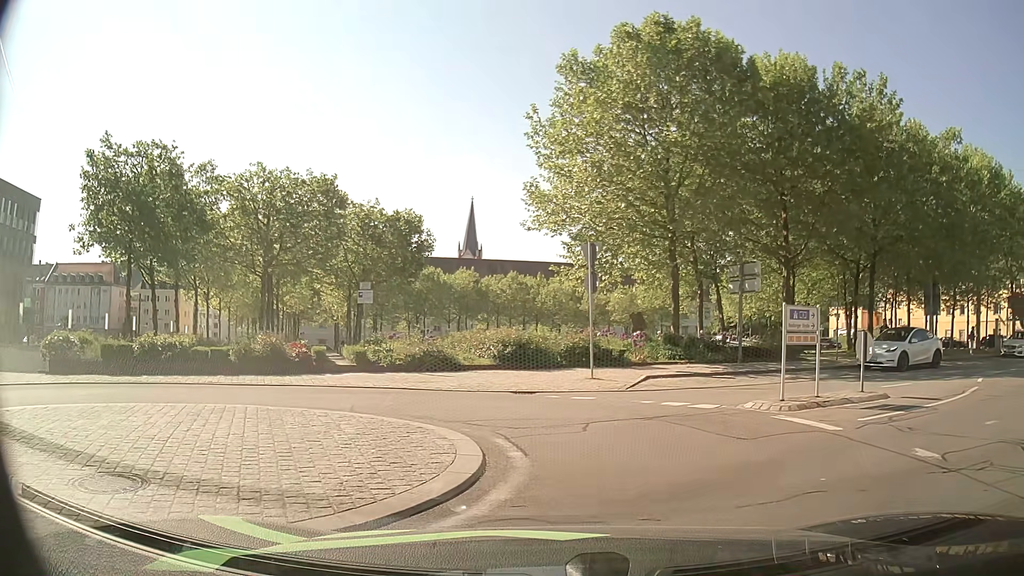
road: residential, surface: asphalt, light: Day
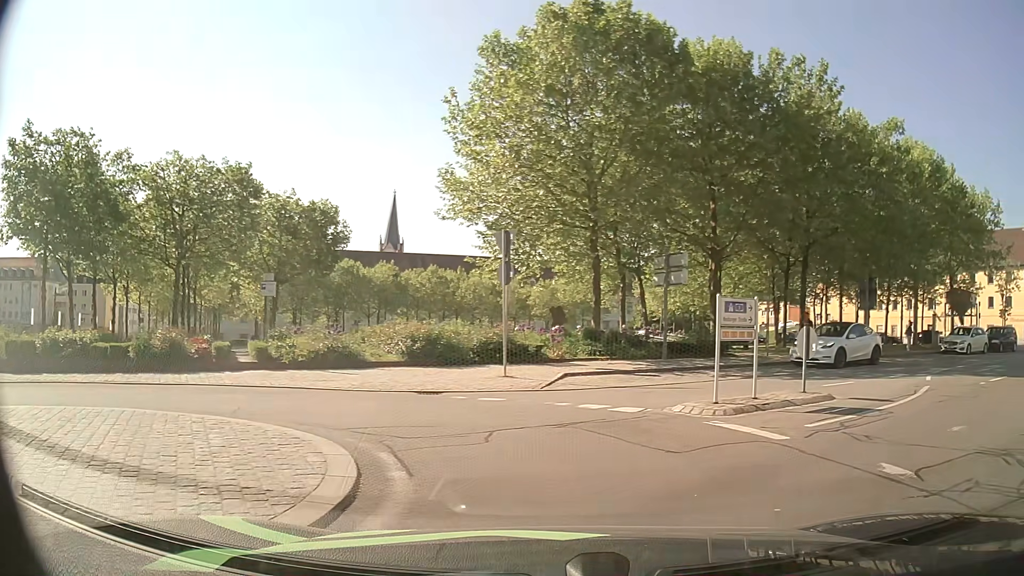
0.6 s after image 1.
(0.0, +1.4) m; +7°
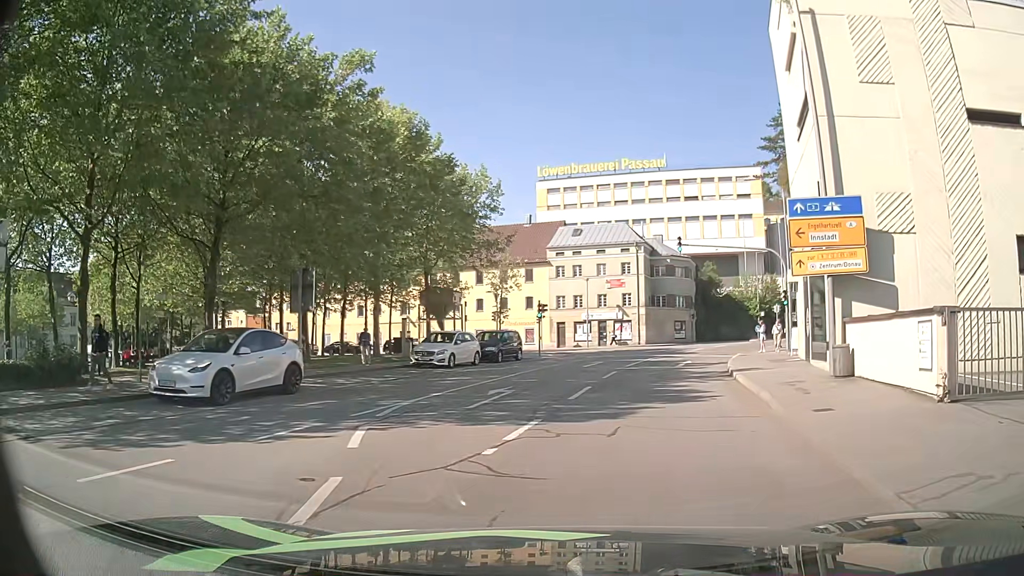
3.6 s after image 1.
(+4.5, +8.8) m; +43°
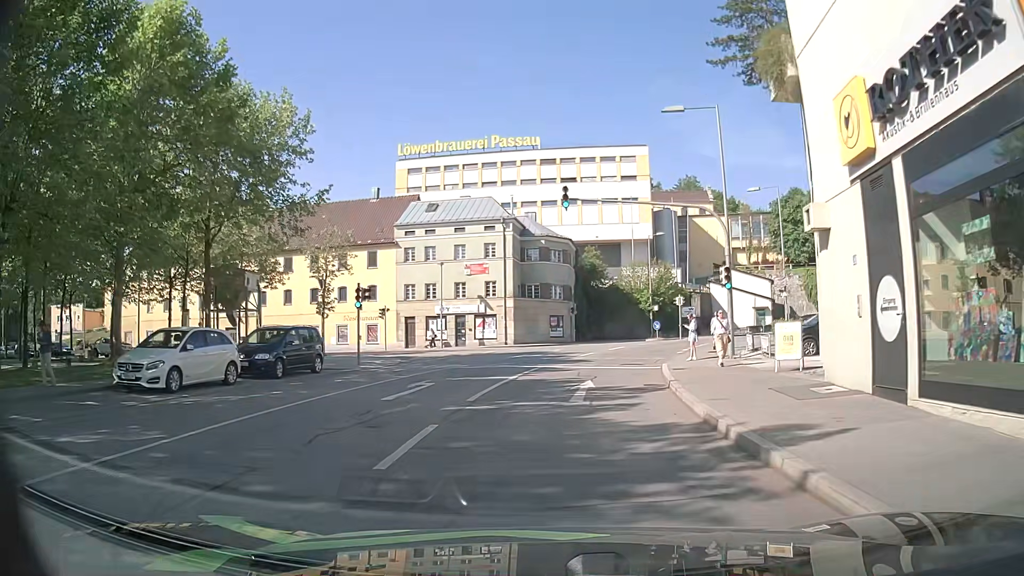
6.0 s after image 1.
(+1.7, +13.1) m; +11°
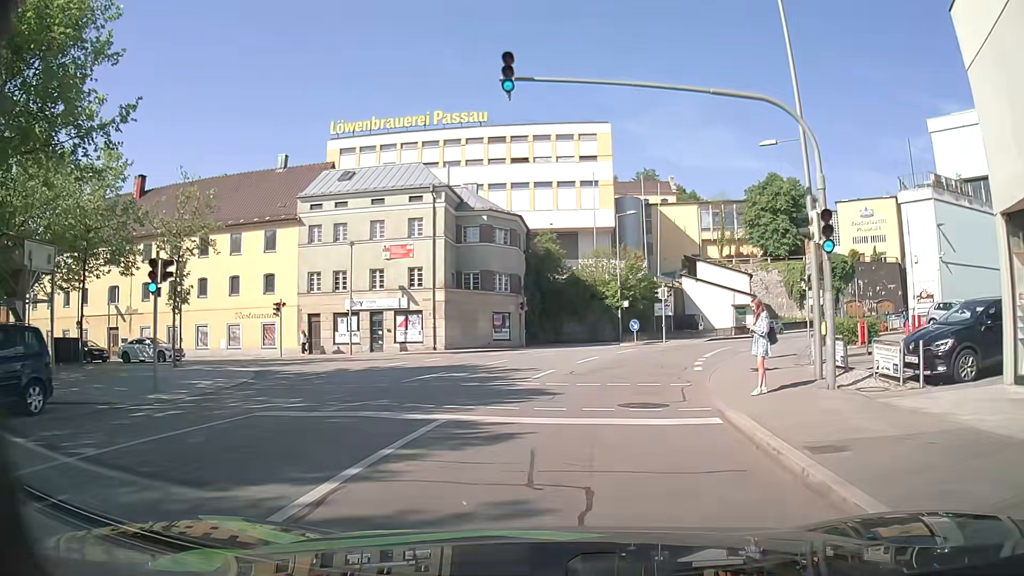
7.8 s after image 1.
(+0.4, +12.7) m; +4°
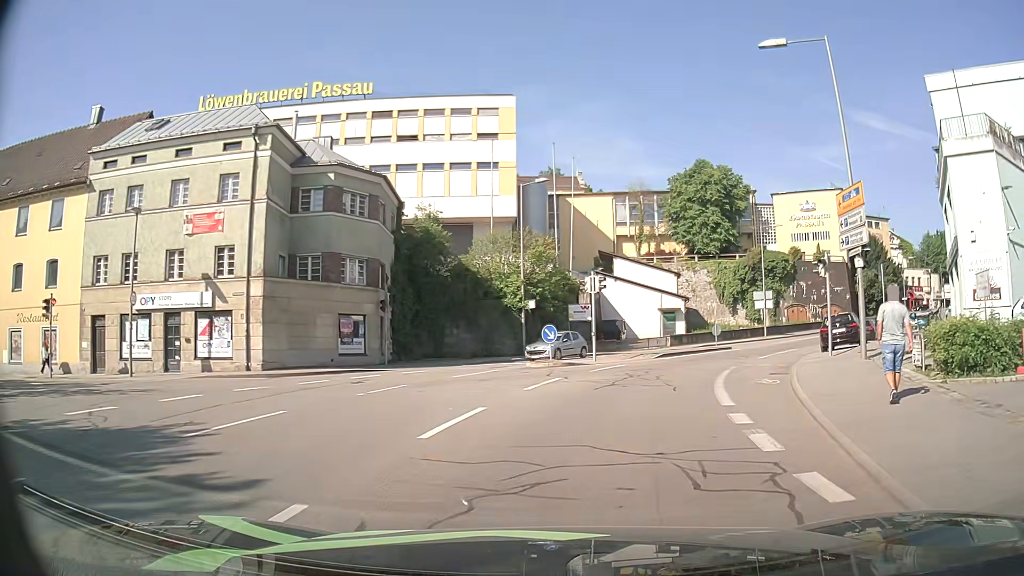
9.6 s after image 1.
(+1.0, +14.2) m; +9°
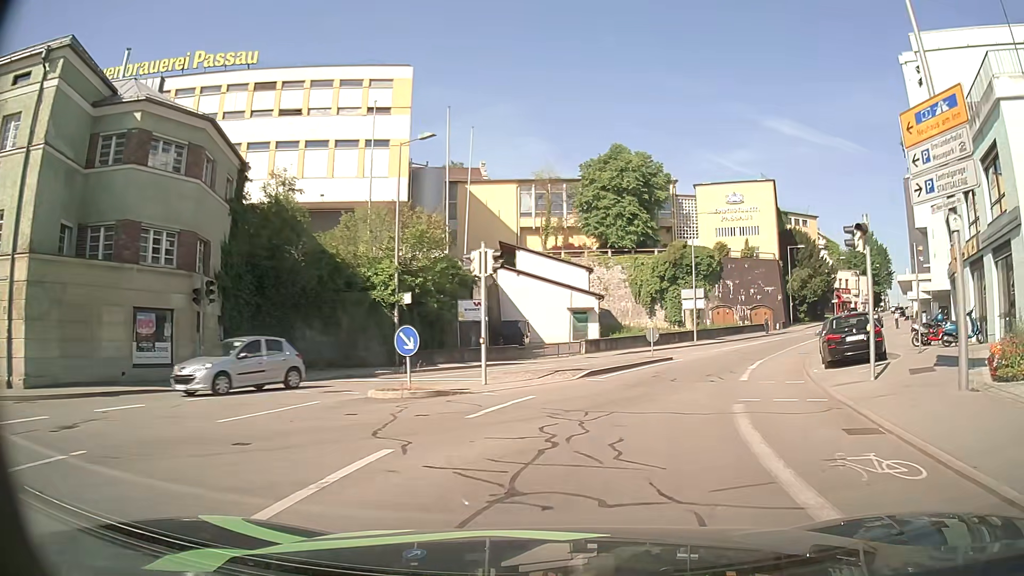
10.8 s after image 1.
(+0.7, +9.4) m; +8°
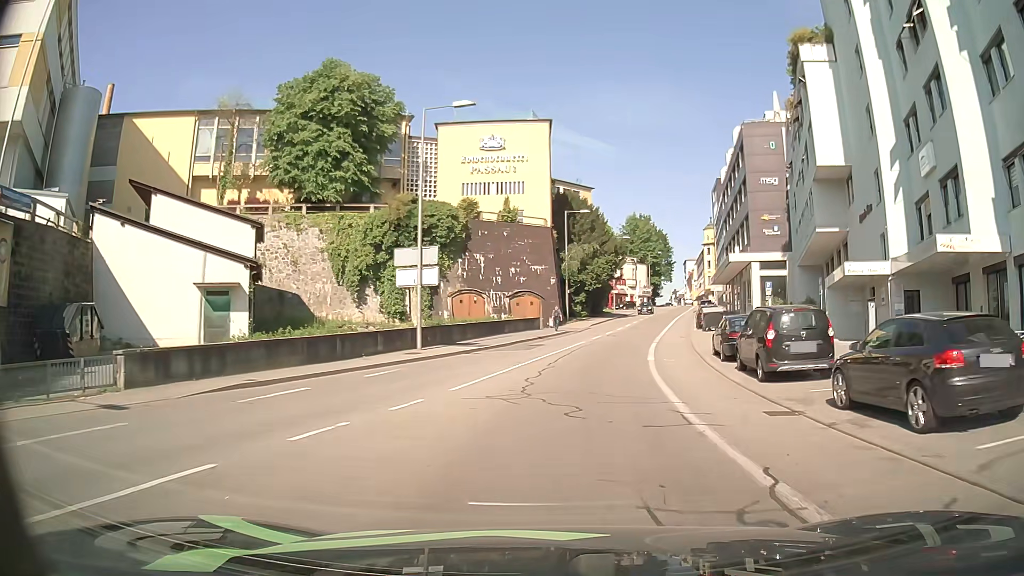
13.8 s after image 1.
(+5.5, +25.6) m; +22°
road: tertiary
(0, +10) (+1, +20) (+3, +30) (+4, +40) (+7, +49) (+9, +59) (+11, +69) (+13, +79) (+15, +88) (+18, +98) m
